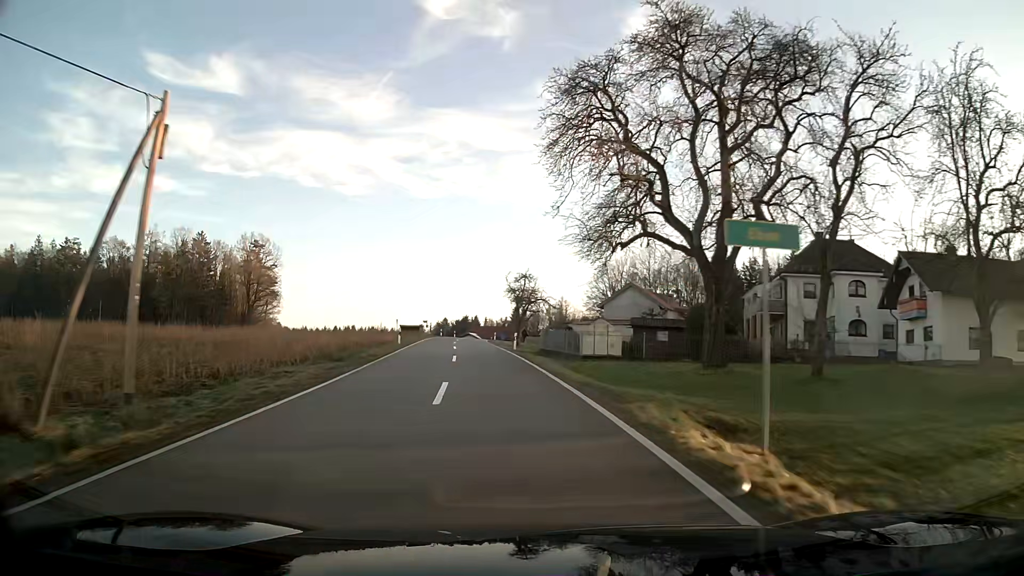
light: Day
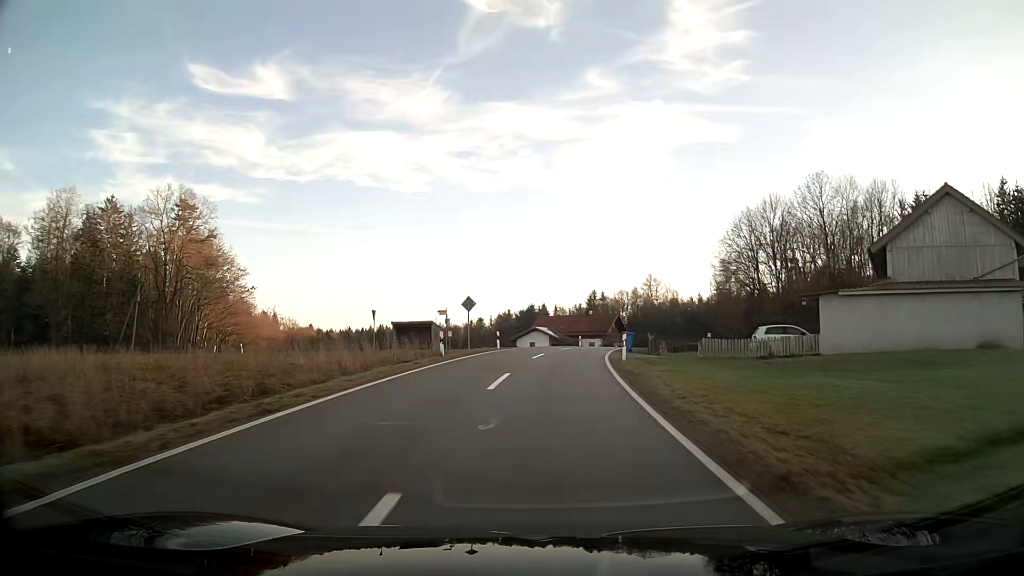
(-4.6, +59.1) m; -4°
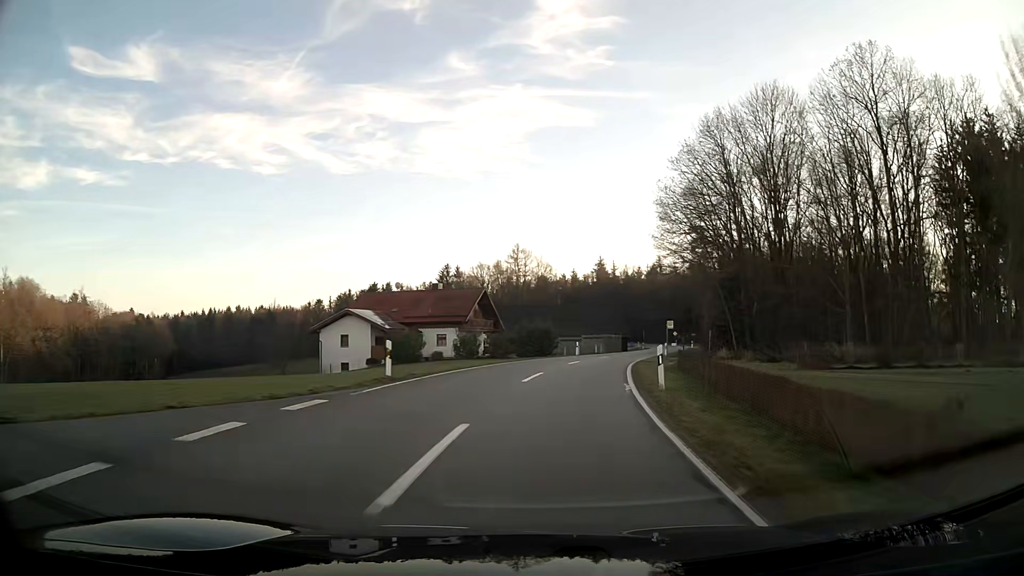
(+4.2, +44.3) m; +12°
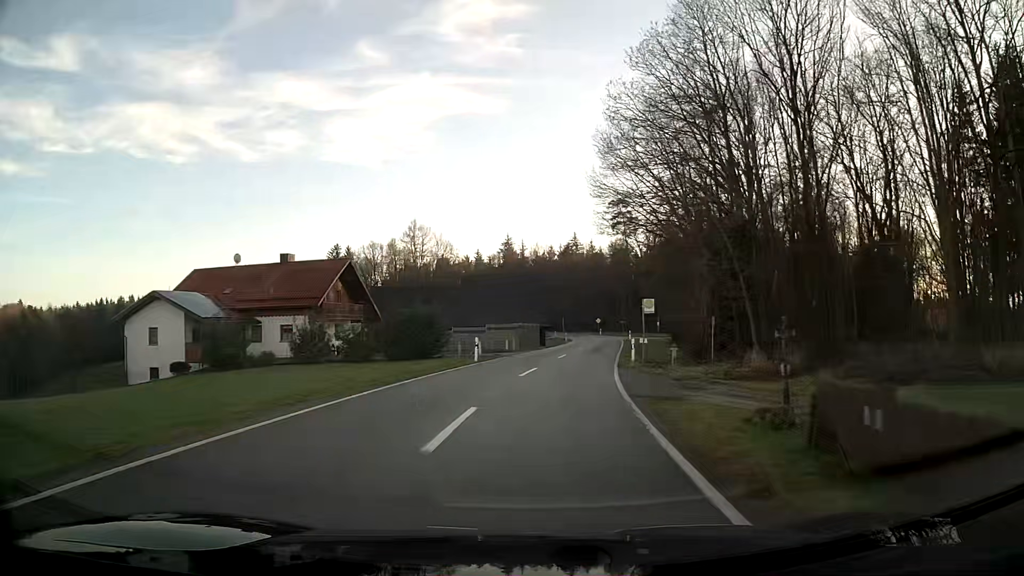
(+1.5, +21.9) m; +8°
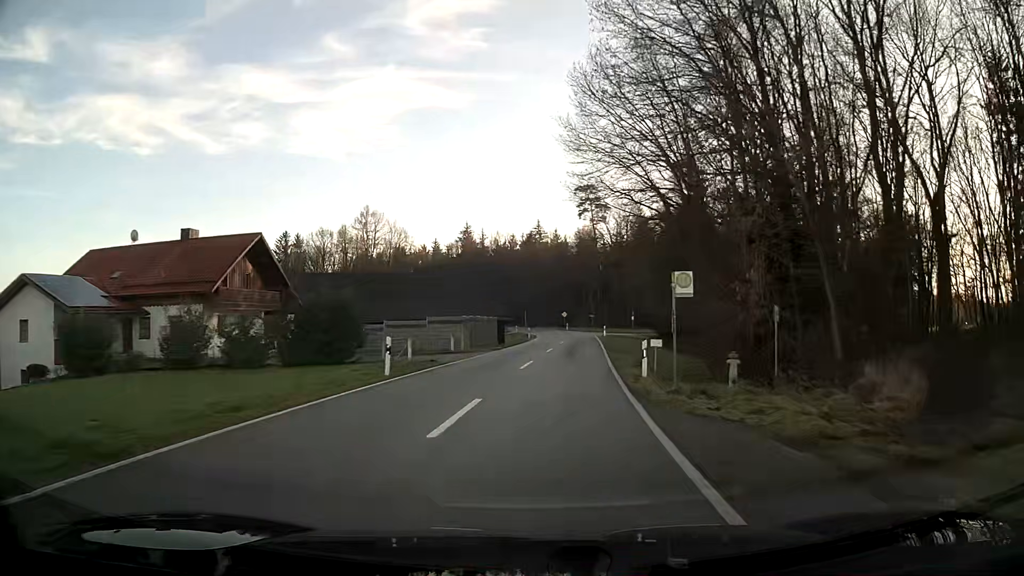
(+0.3, +11.4) m; +3°
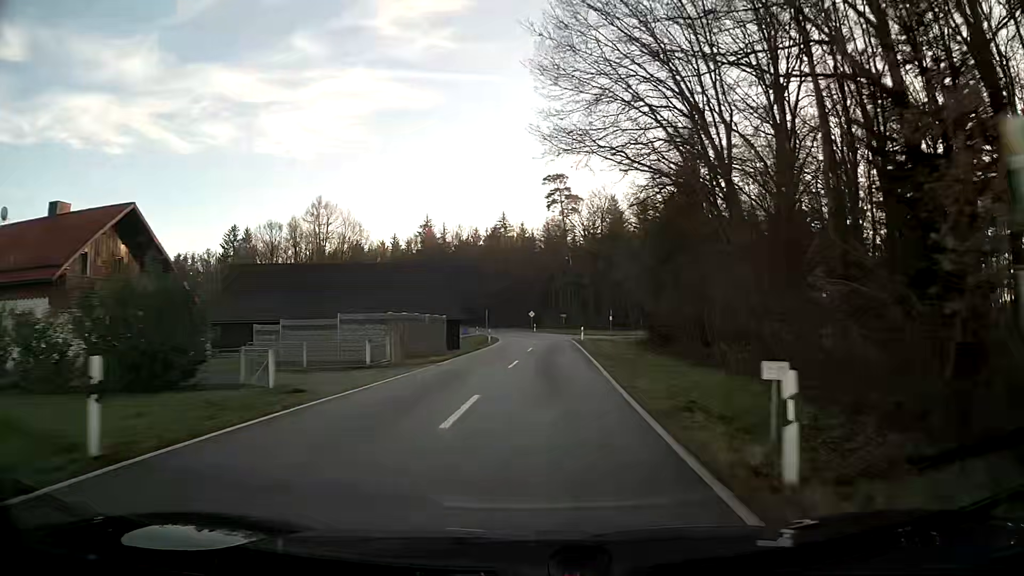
(+0.3, +11.8) m; +3°
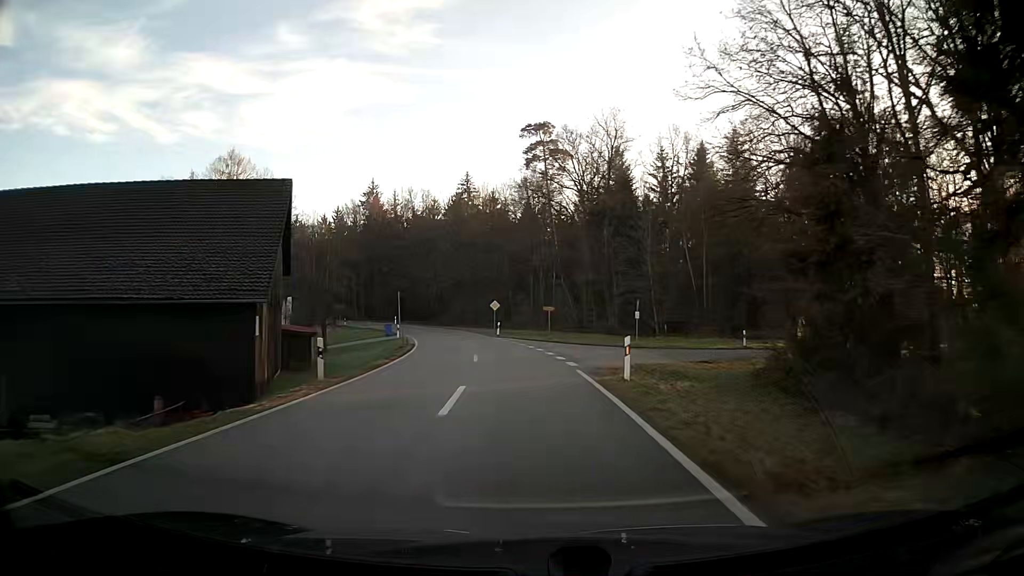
(+0.7, +35.5) m; +1°
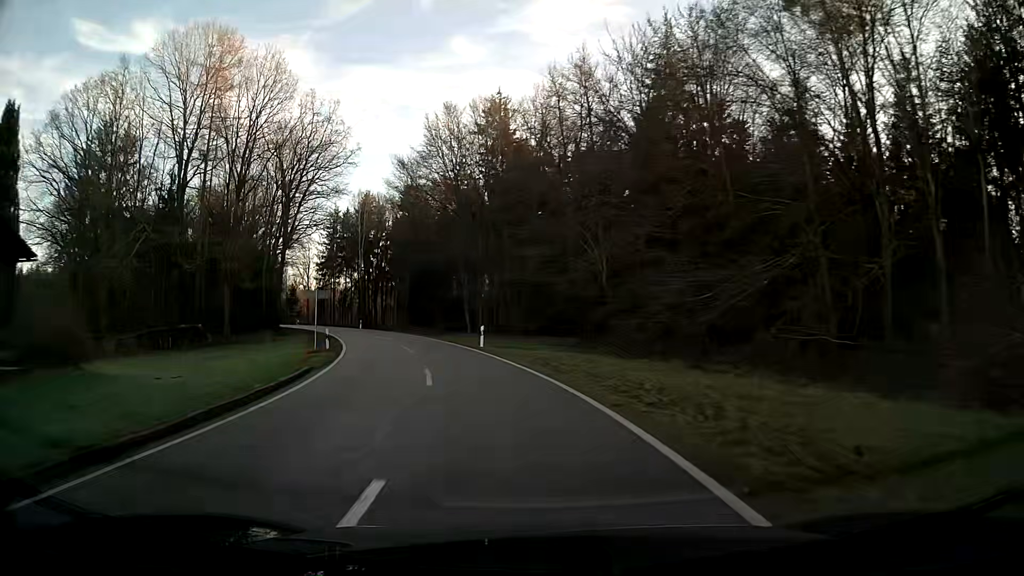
(-7.7, +56.4) m; -18°
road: tertiary
